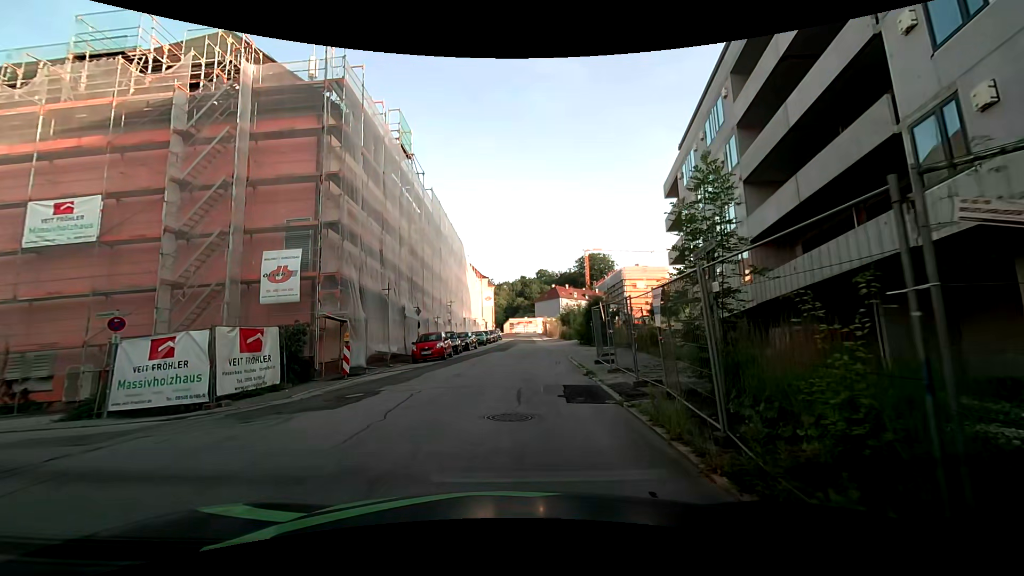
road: residential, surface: asphalt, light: Day
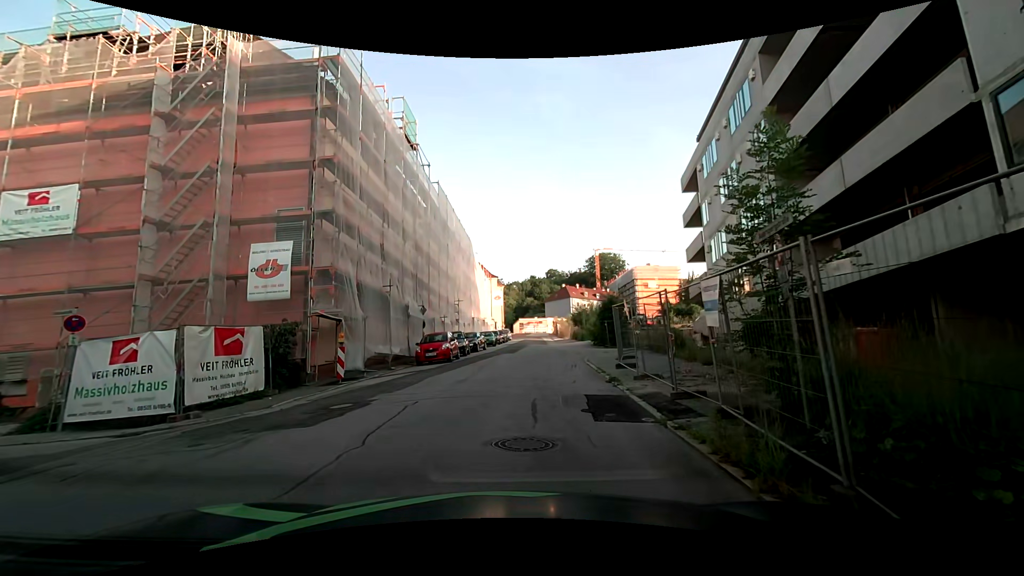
(0.0, +1.8) m; 0°
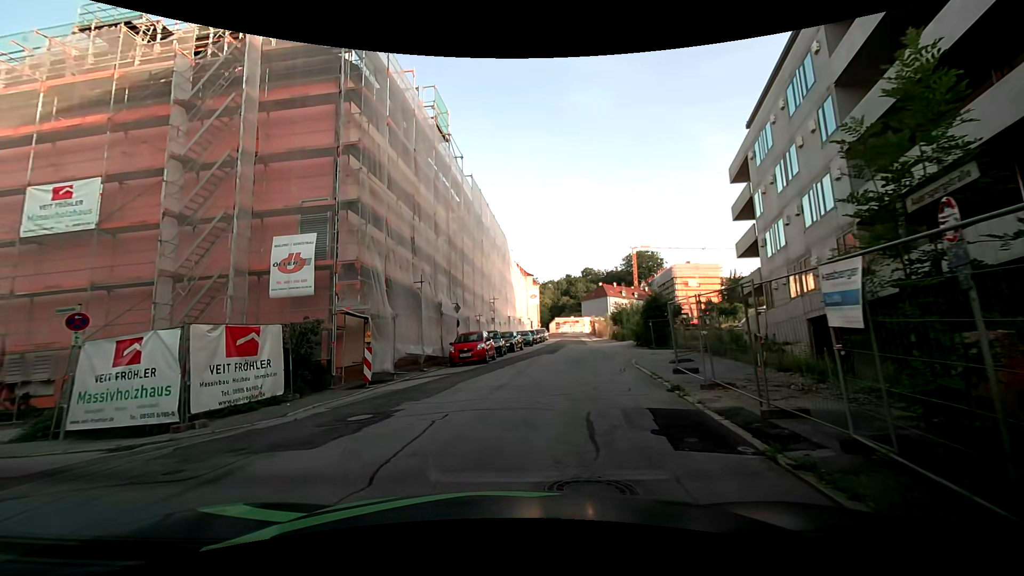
(-0.1, +1.7) m; -5°
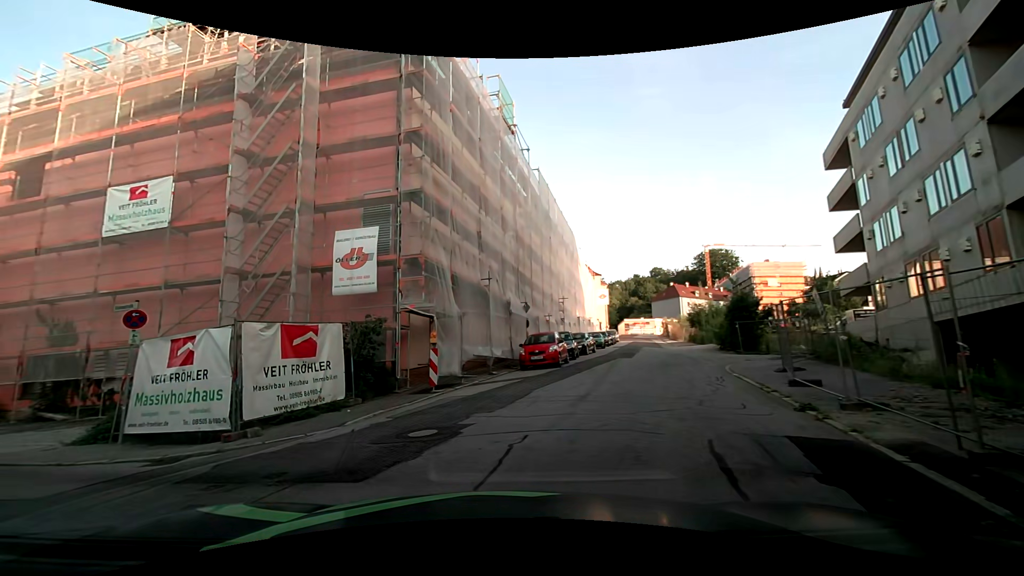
(0.0, +1.7) m; -6°
